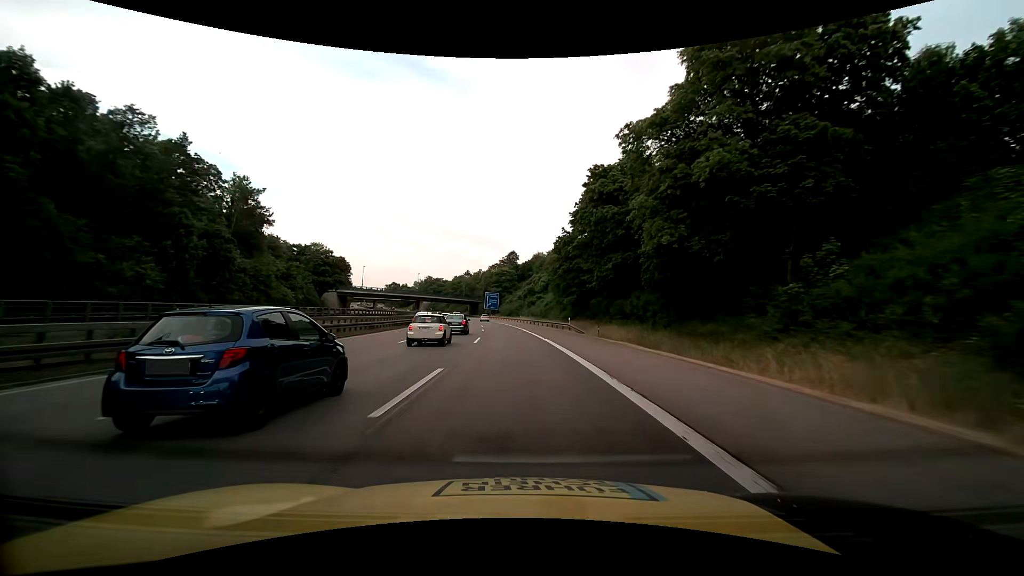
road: motorway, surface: asphalt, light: Day
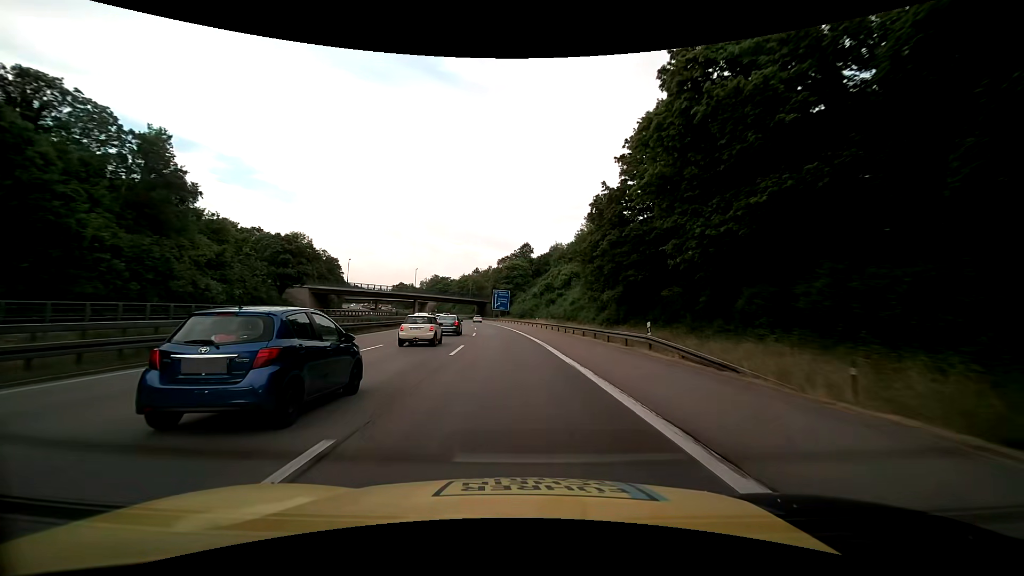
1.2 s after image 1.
(-0.3, +25.7) m; -1°
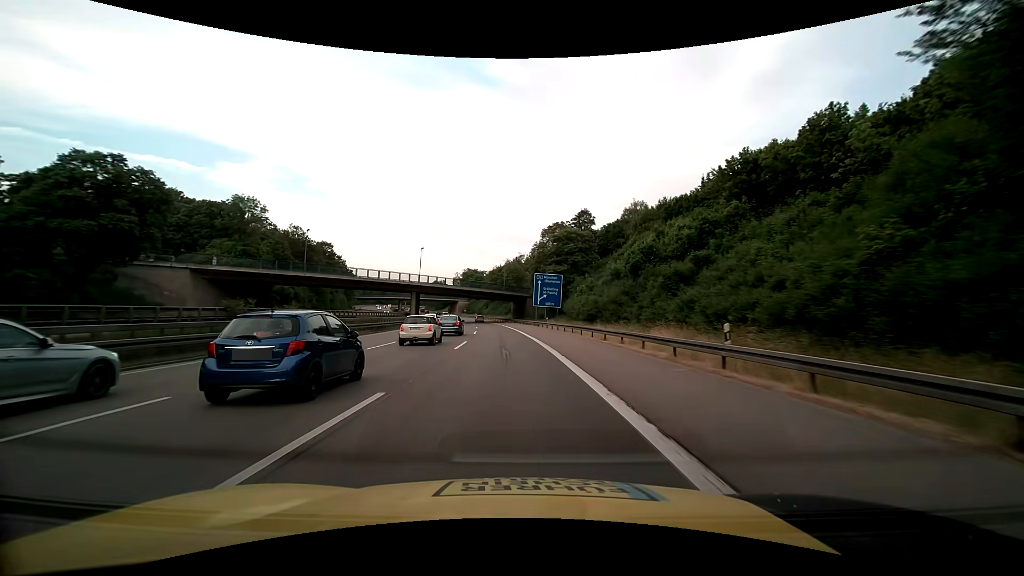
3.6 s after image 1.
(-2.2, +51.3) m; -5°
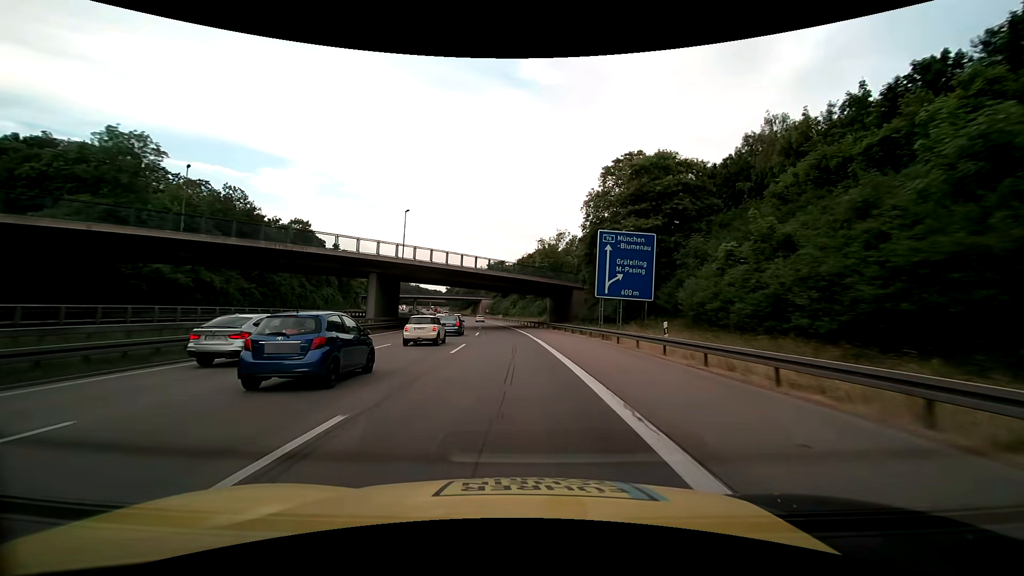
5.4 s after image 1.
(-1.3, +38.5) m; -4°
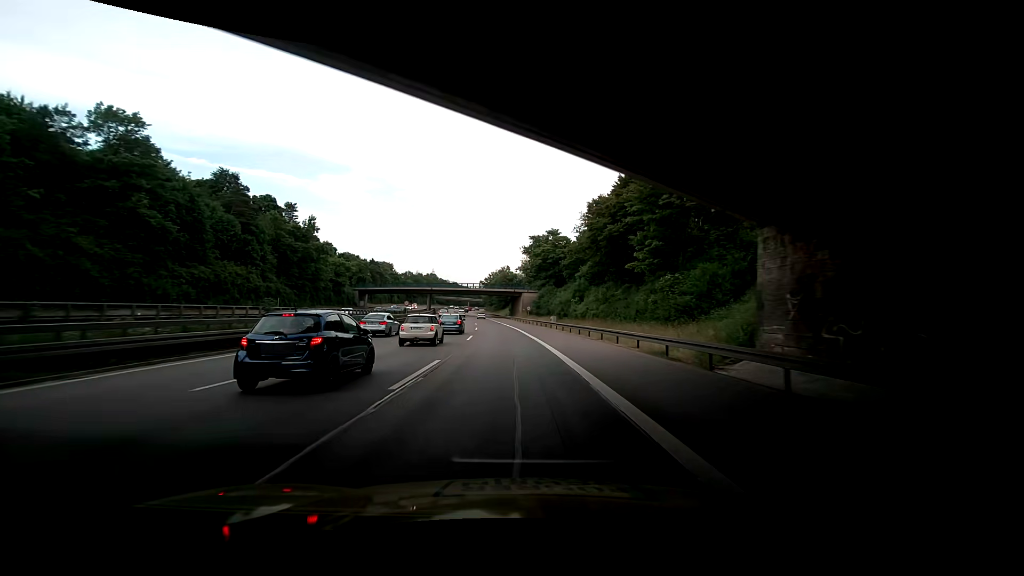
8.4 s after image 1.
(-3.1, +64.1) m; -5°
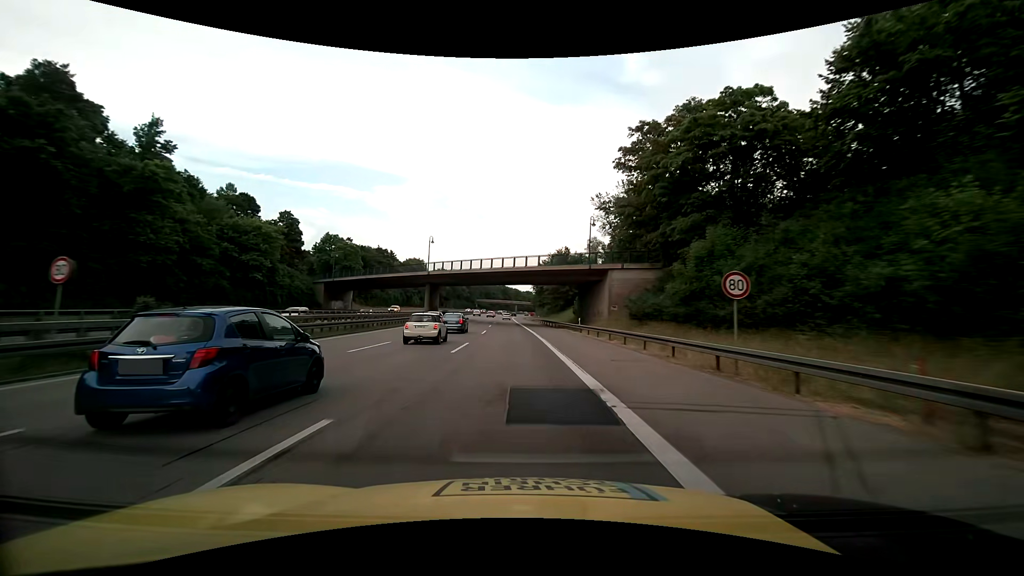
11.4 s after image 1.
(-3.2, +64.0) m; -6°
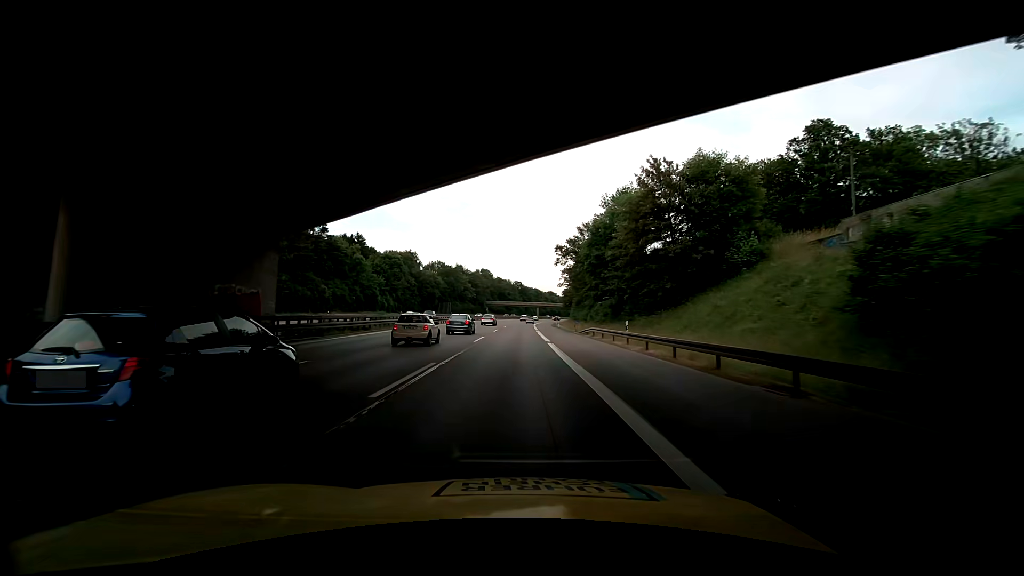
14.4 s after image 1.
(-1.6, +64.1) m; -3°
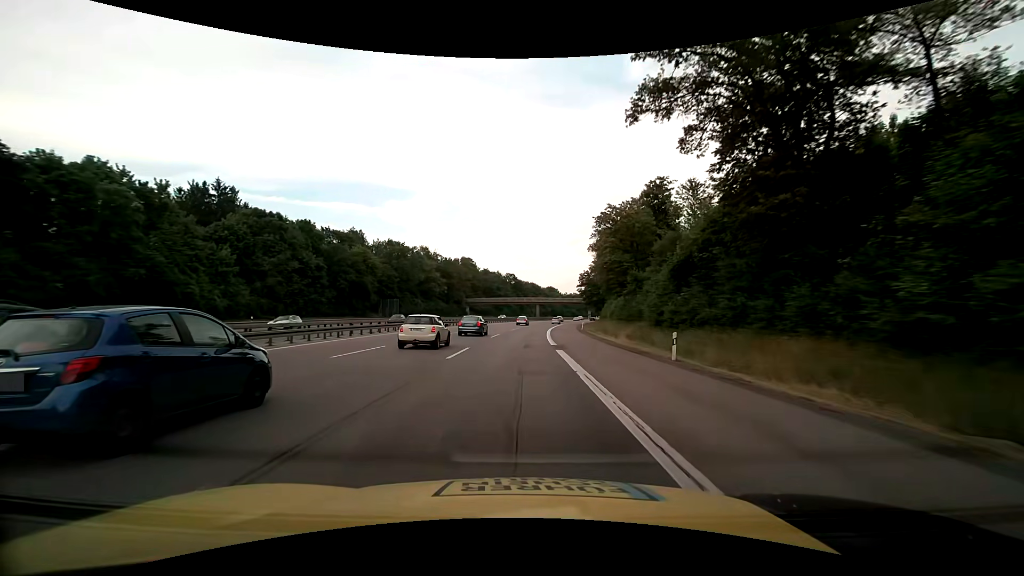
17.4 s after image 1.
(+0.5, +64.1) m; +1°
(0, +10) (0, +20) (0, +30) (+1, +40) (+1, +50) (+2, +60) (+2, +70) (+3, +80) (+4, +90) (+5, +100) m
